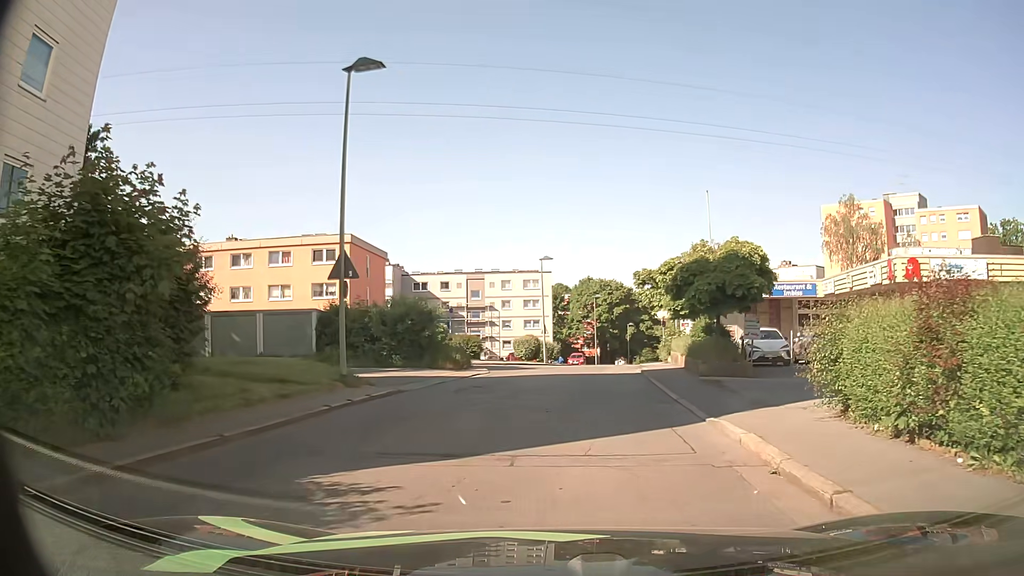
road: residential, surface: asphalt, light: Day
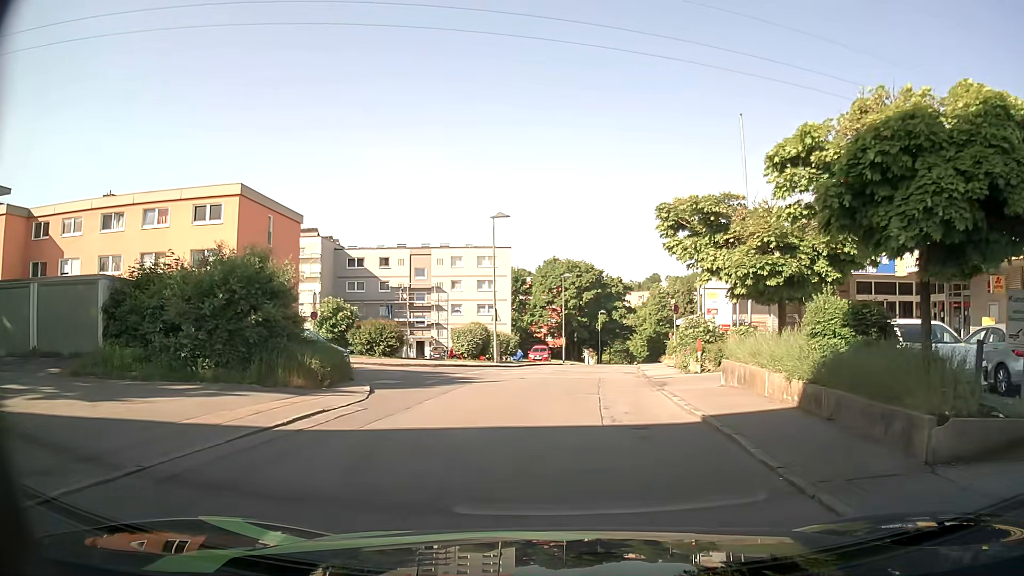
(+0.2, +14.8) m; +2°
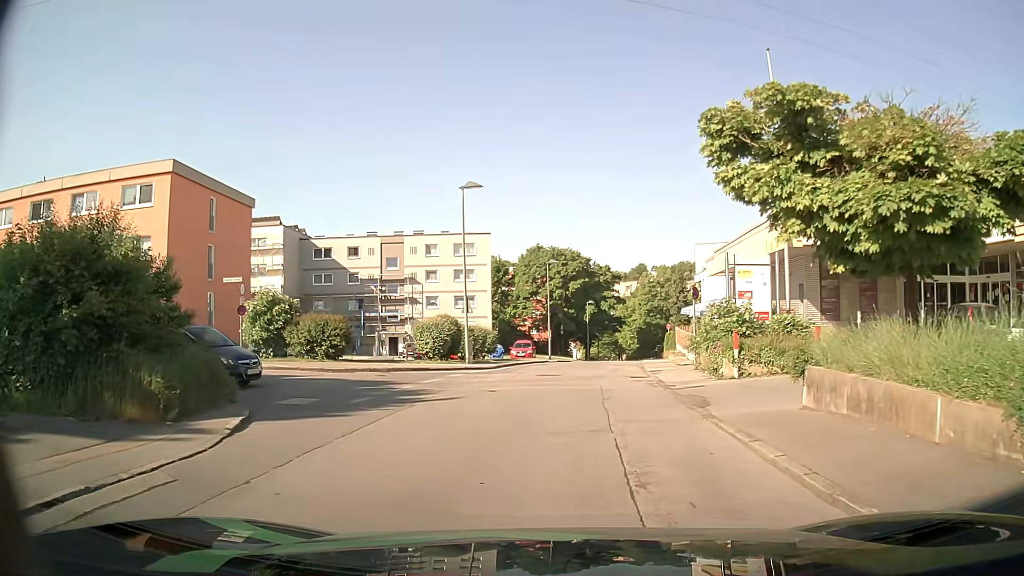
(+0.1, +6.4) m; 0°
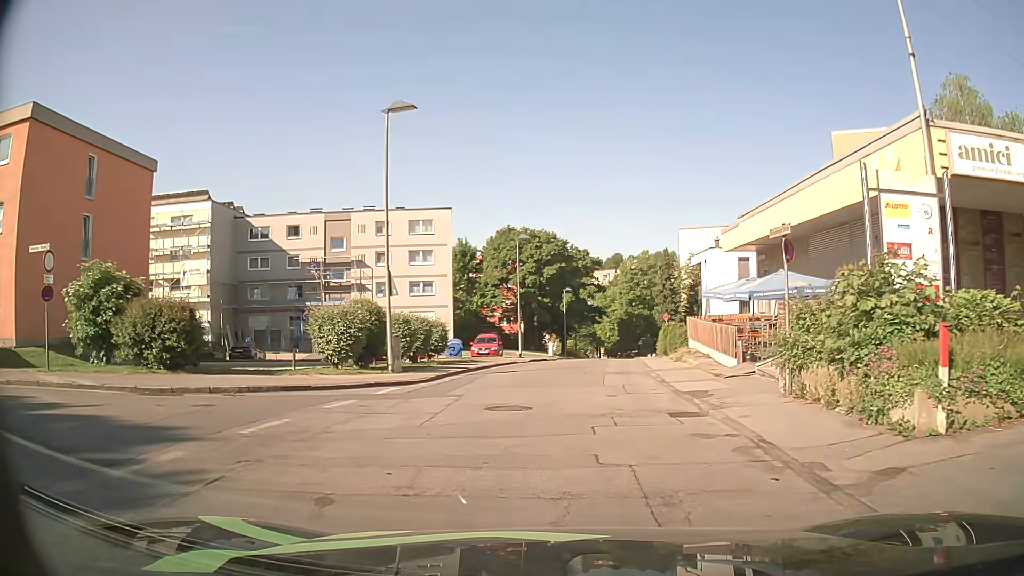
(+0.3, +10.4) m; +4°
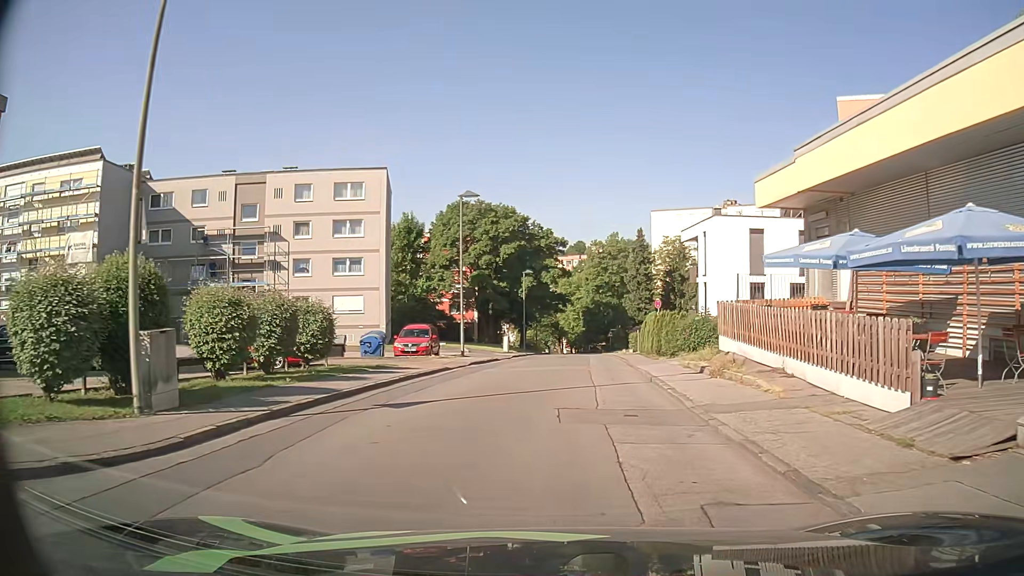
(0.0, +11.5) m; +3°
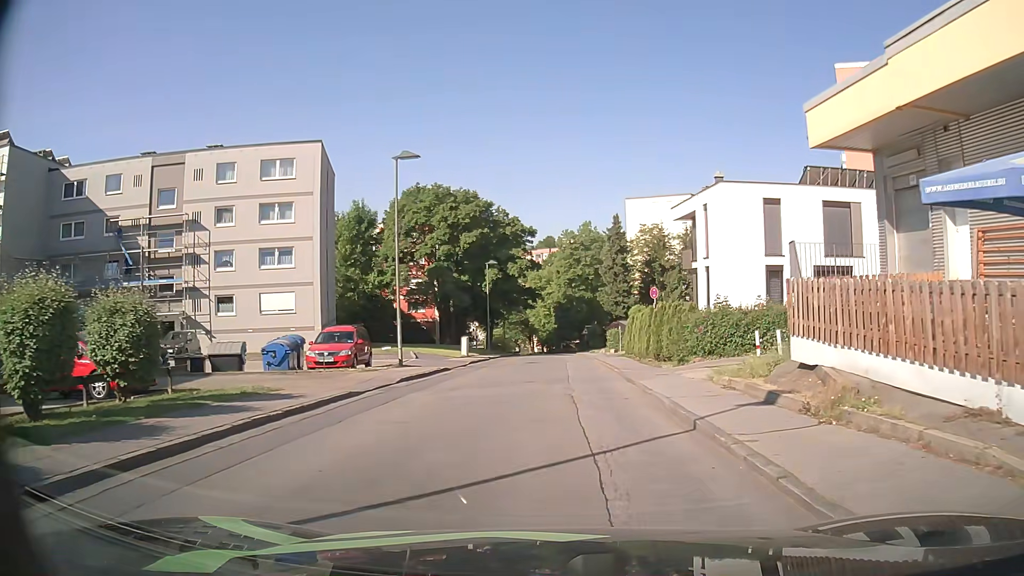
(+0.1, +7.8) m; +2°
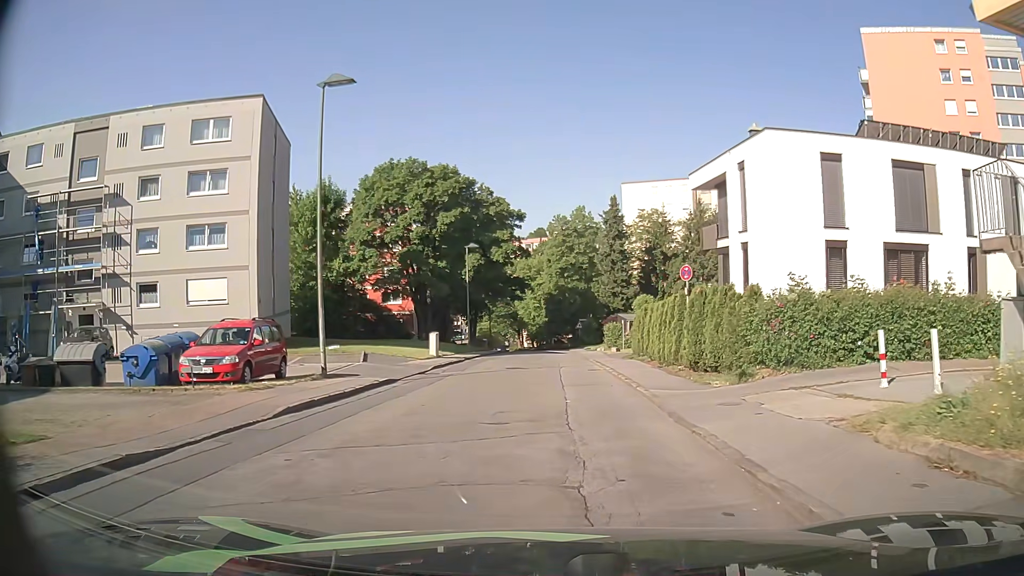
(0.0, +7.9) m; 0°
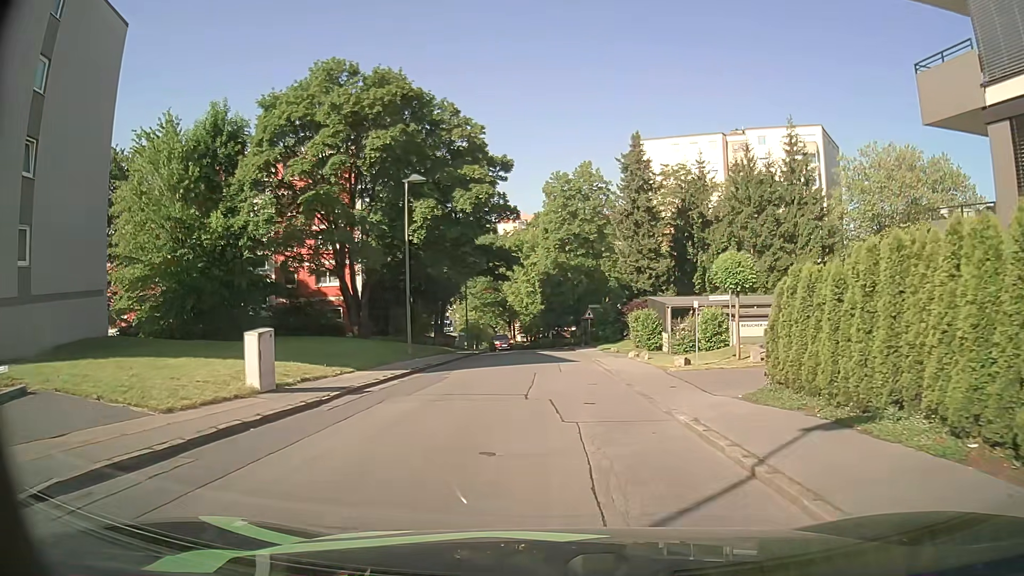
(0.0, +20.7) m; +1°
(0, +10) (0, +20) (0, +30) (0, +40) (-1, +50) (-2, +60) (-4, +70) (-6, +80) (-9, +89) (-11, +99) m
